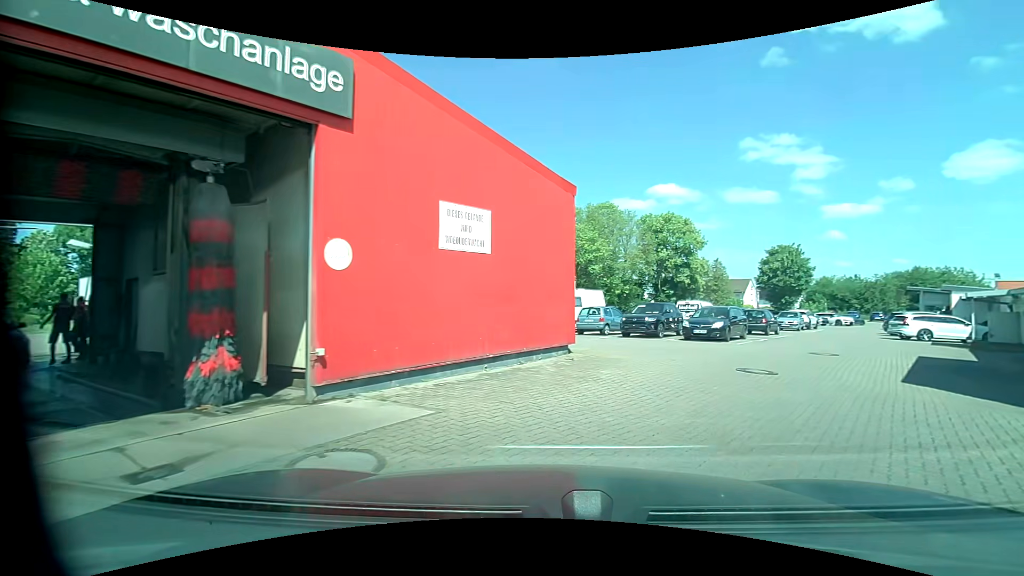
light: Day
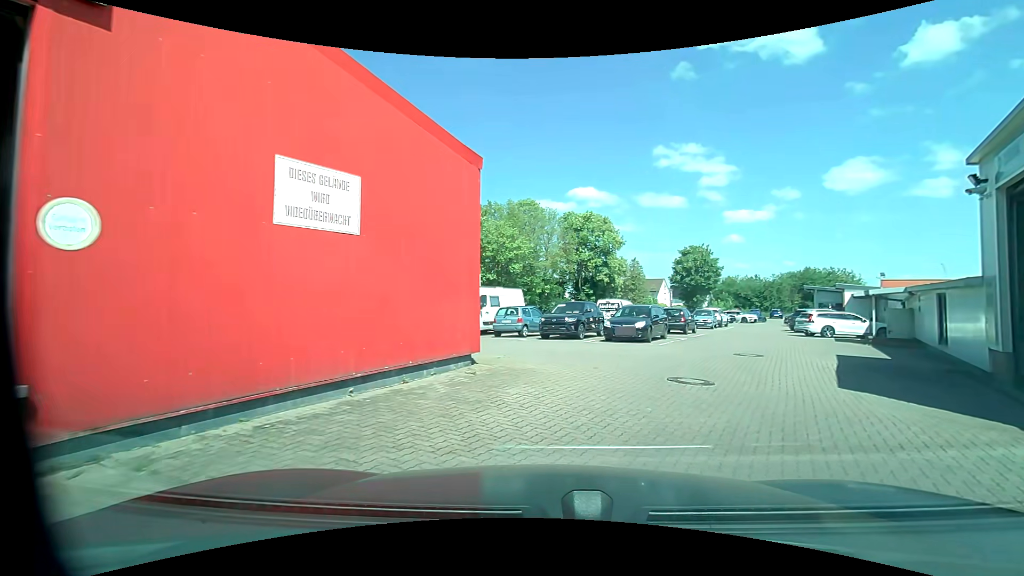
(+0.1, +2.2) m; +8°
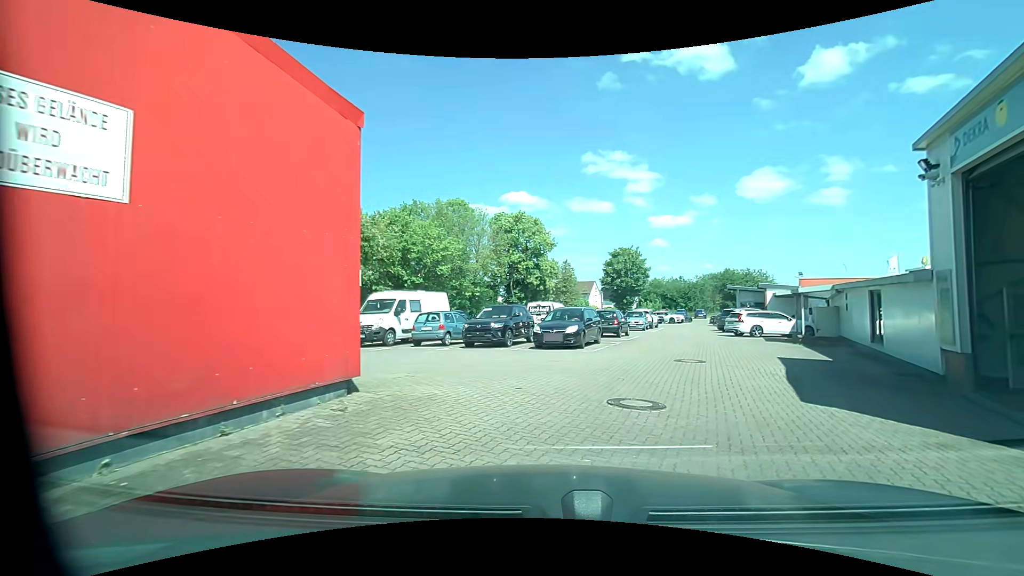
(+0.2, +2.3) m; +8°
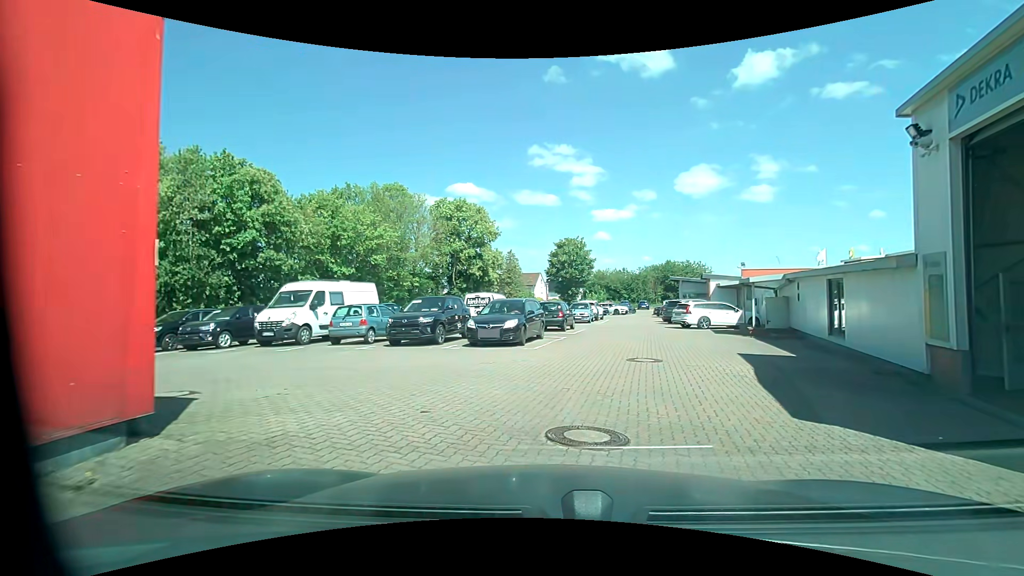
(+0.1, +2.3) m; +8°
